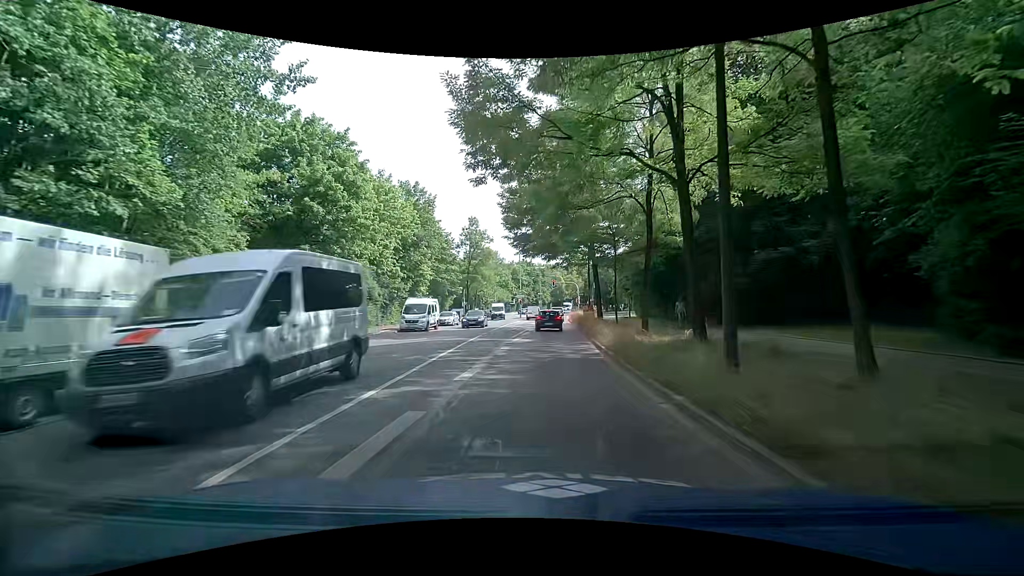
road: secondary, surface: asphalt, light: Day
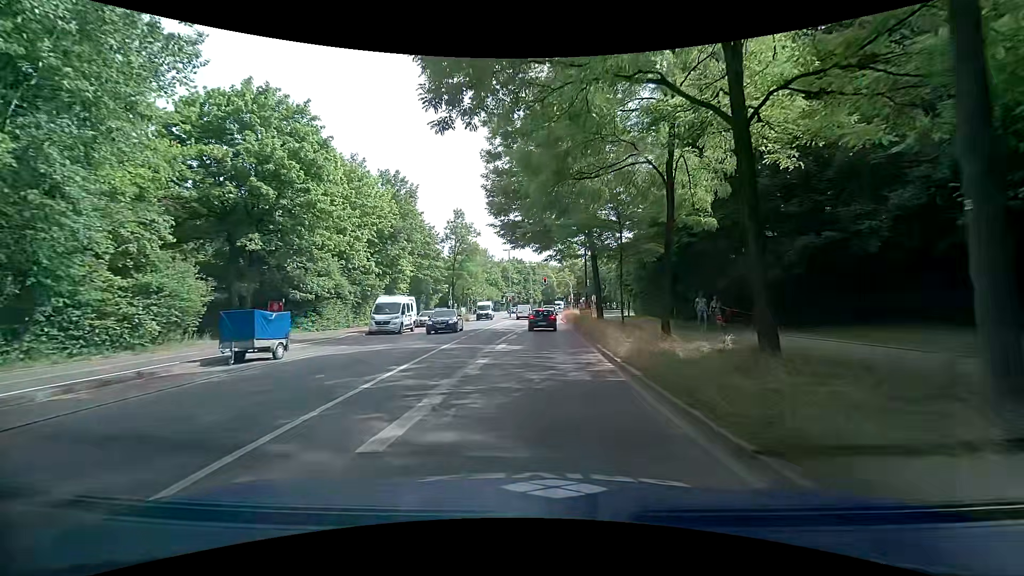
(0.0, +4.7) m; +2°
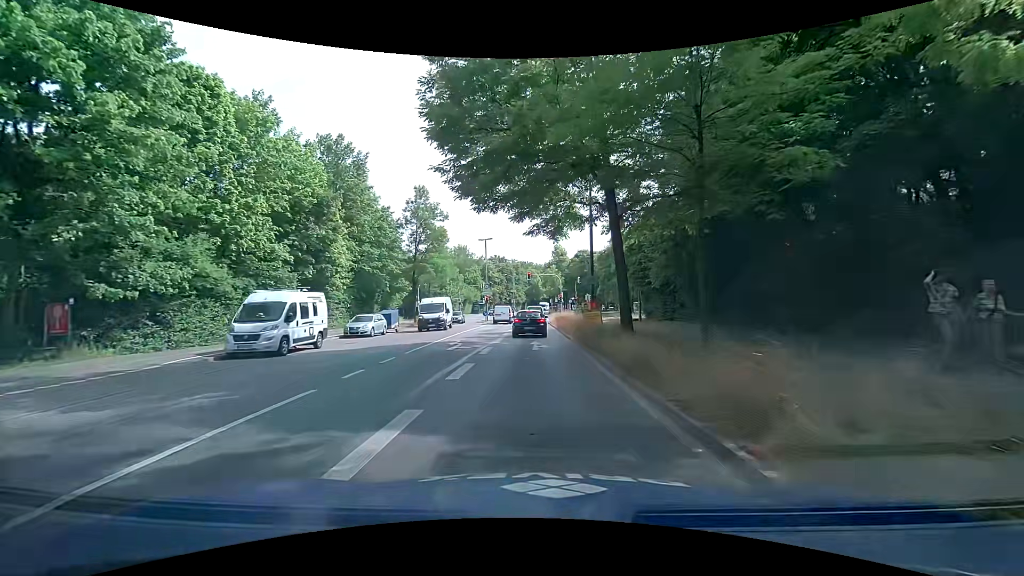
(+0.1, +12.9) m; +1°
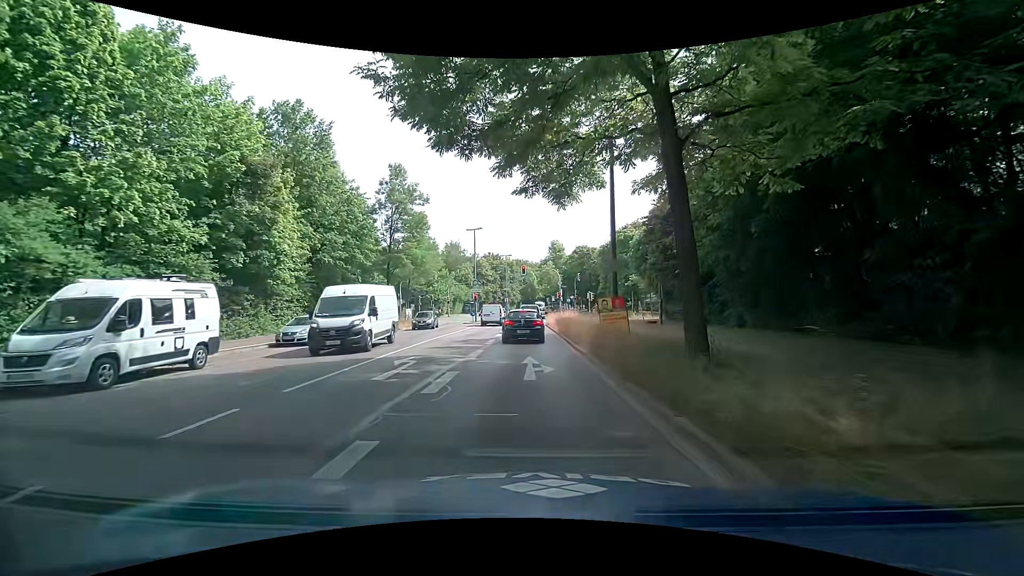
(+0.1, +7.5) m; +1°
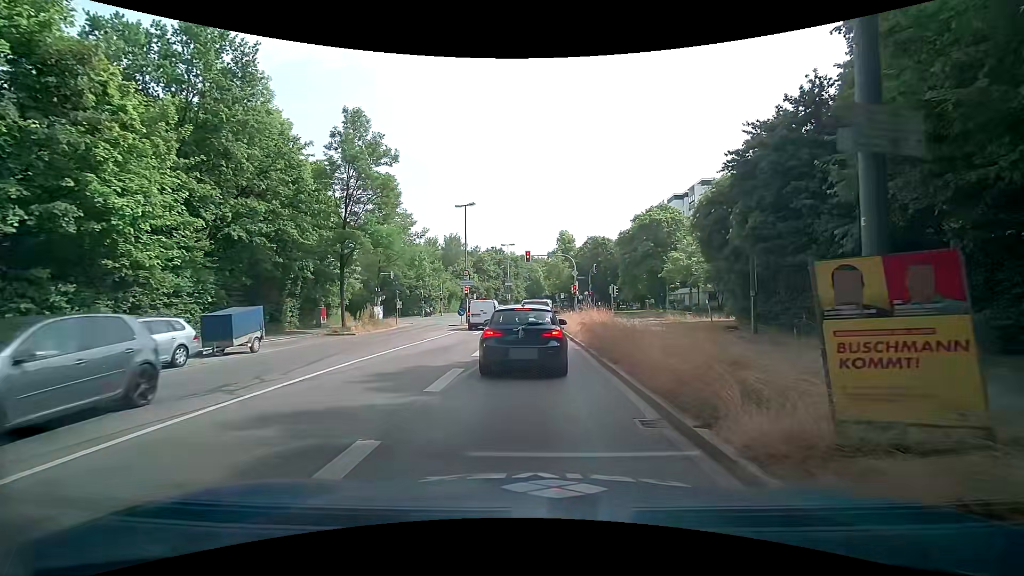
(-0.1, +11.8) m; +1°
